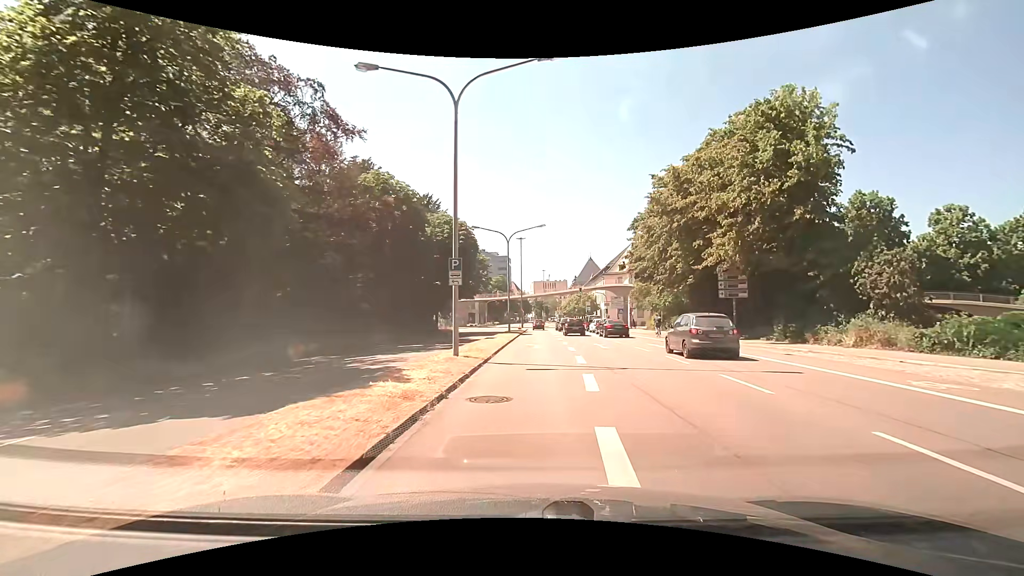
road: primary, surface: asphalt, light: Day
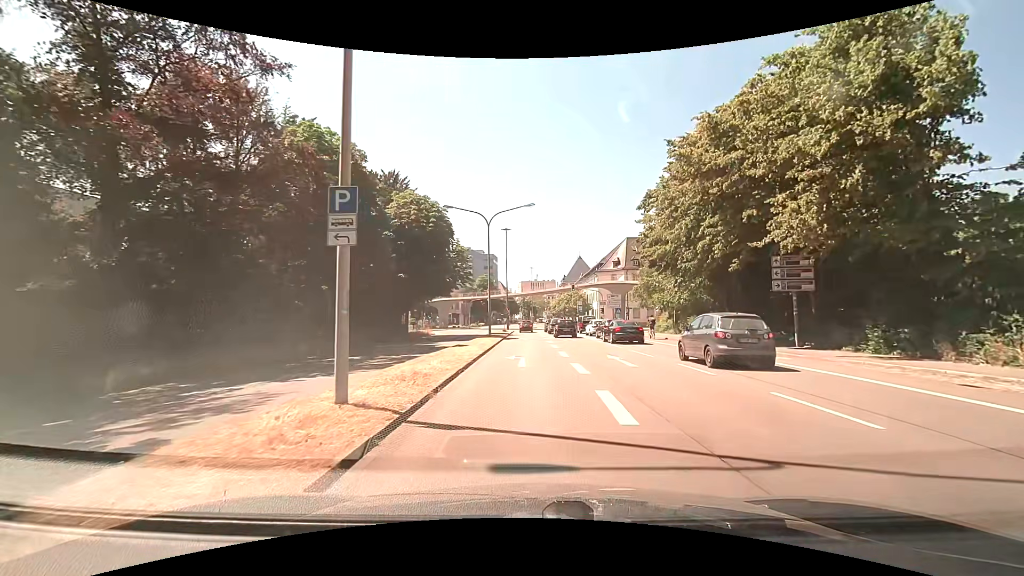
(+0.1, +8.8) m; +2°
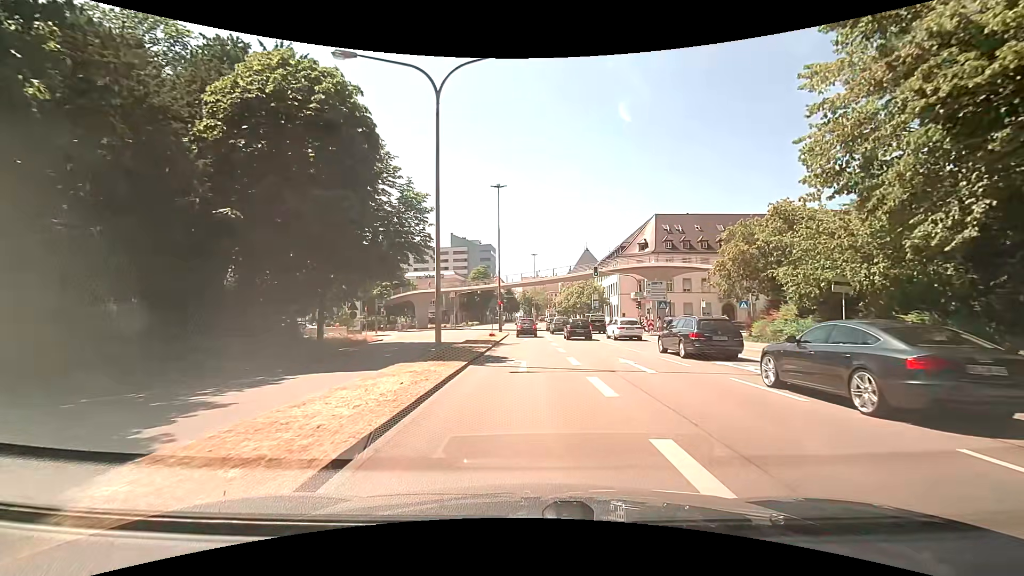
(-0.3, +21.9) m; 0°
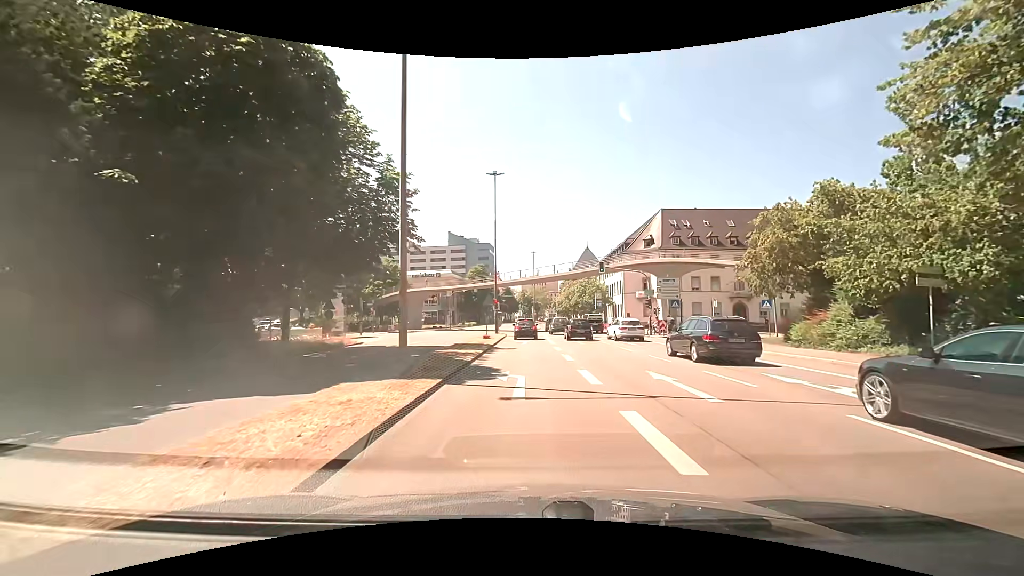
(0.0, +4.2) m; -1°
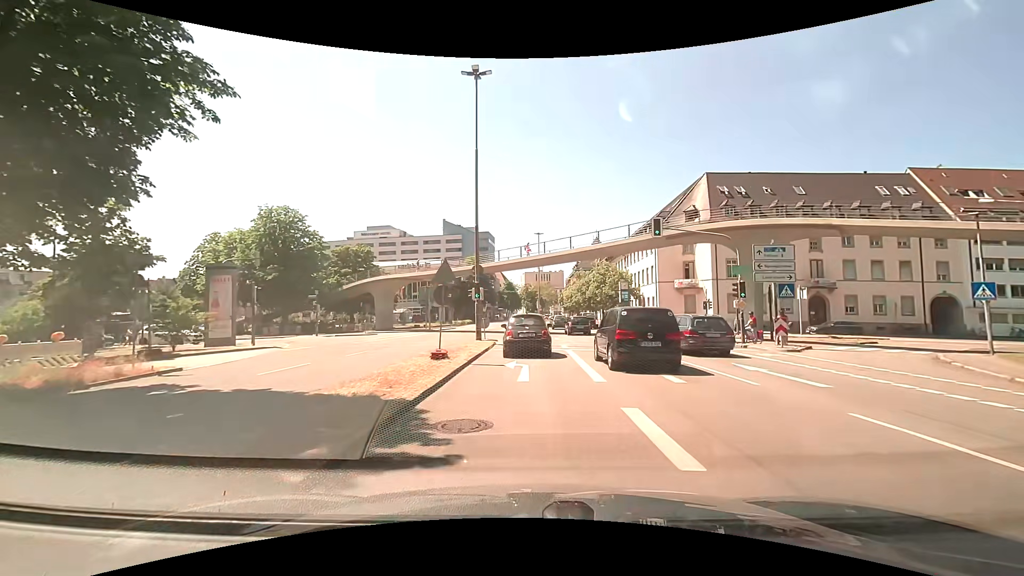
(+0.2, +17.6) m; +1°
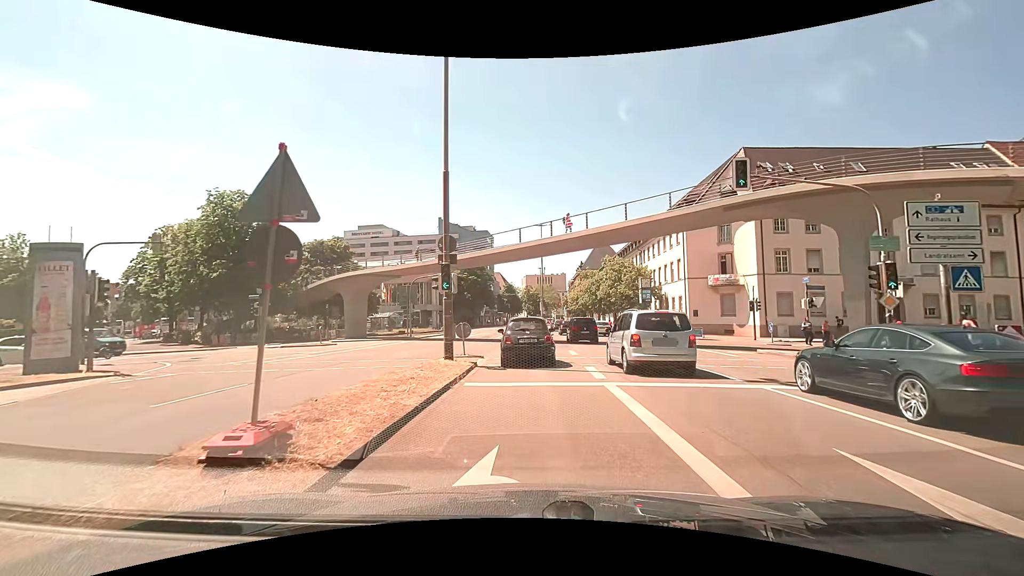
(-0.2, +10.0) m; -1°
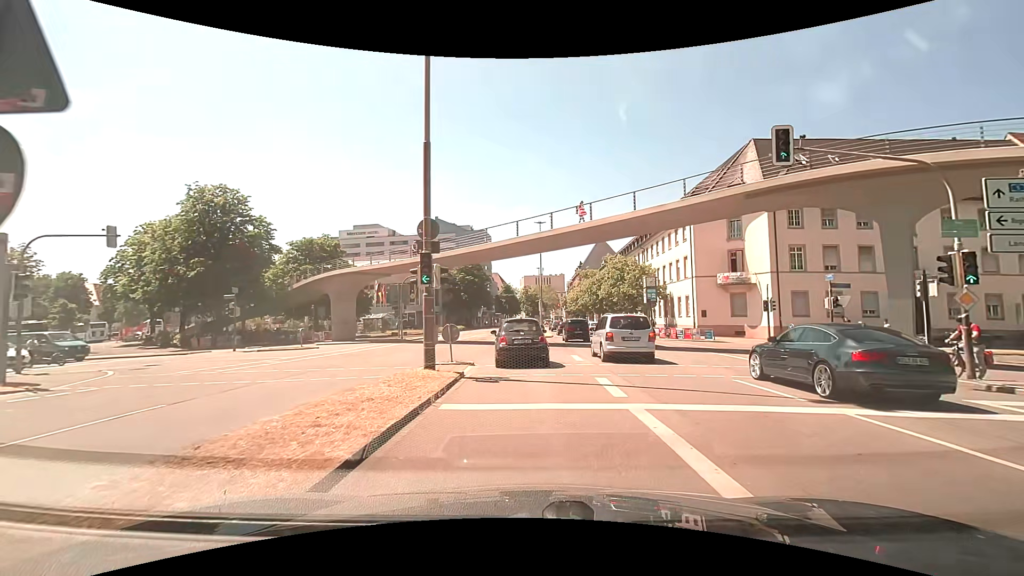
(0.0, +2.8) m; 0°
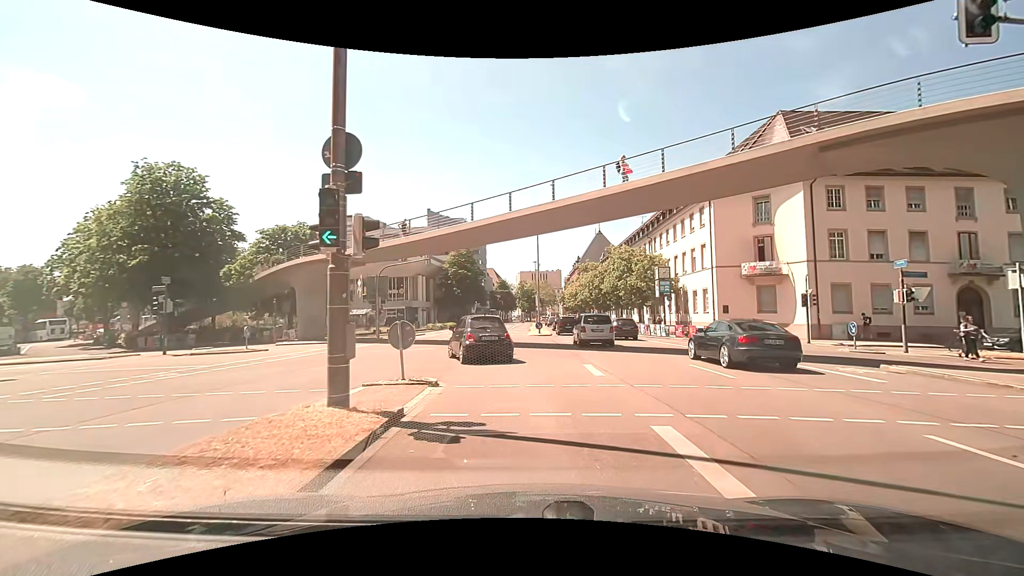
(0.0, +5.9) m; +1°
(0, +10) (-2, +20) (-7, +28) (-16, +32) (-26, +33) (-36, +34) (-46, +34) (-56, +36) (-64, +41) (-72, +48) m
